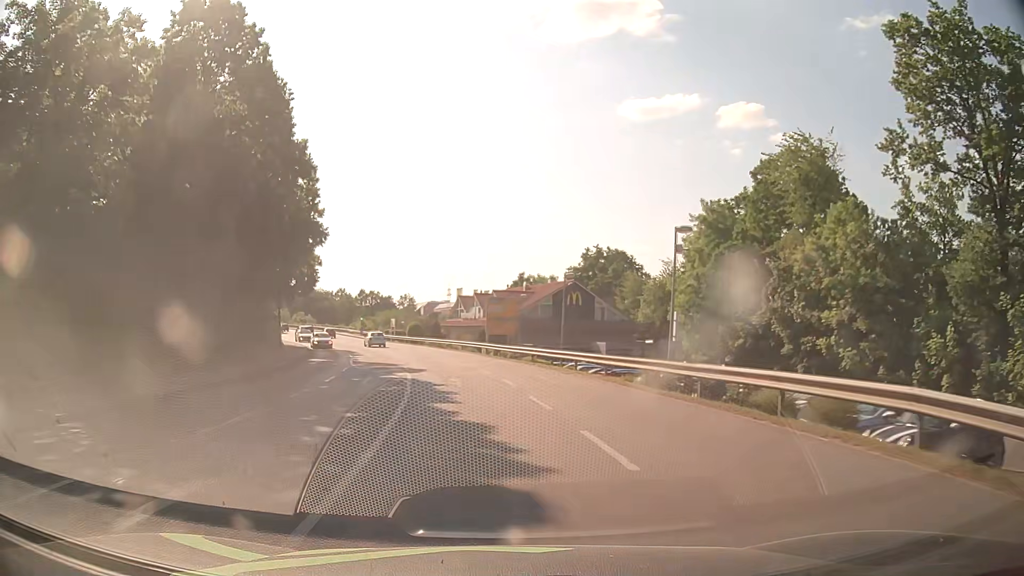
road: tertiary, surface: asphalt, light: Day
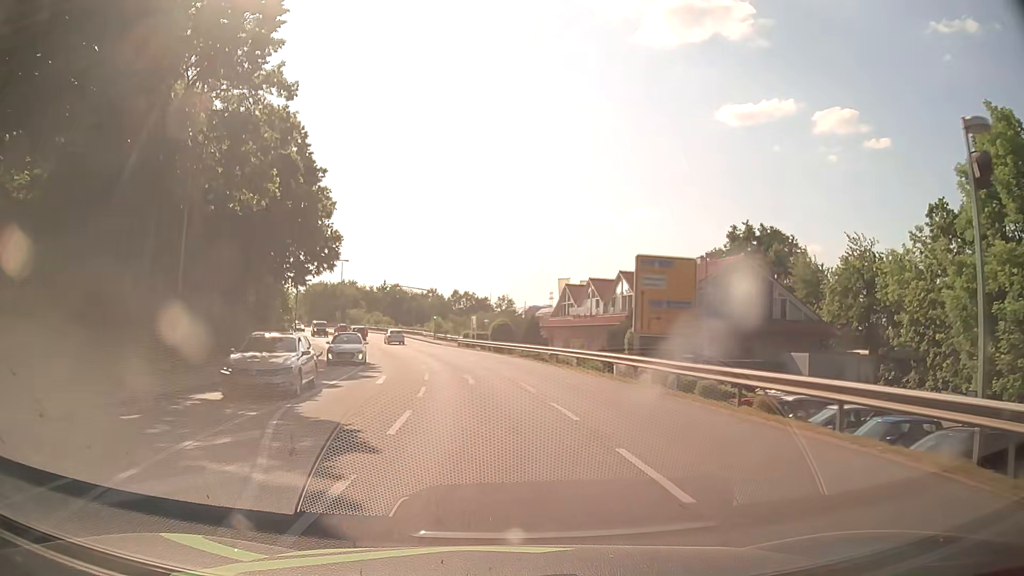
(-2.1, +25.1) m; -8°
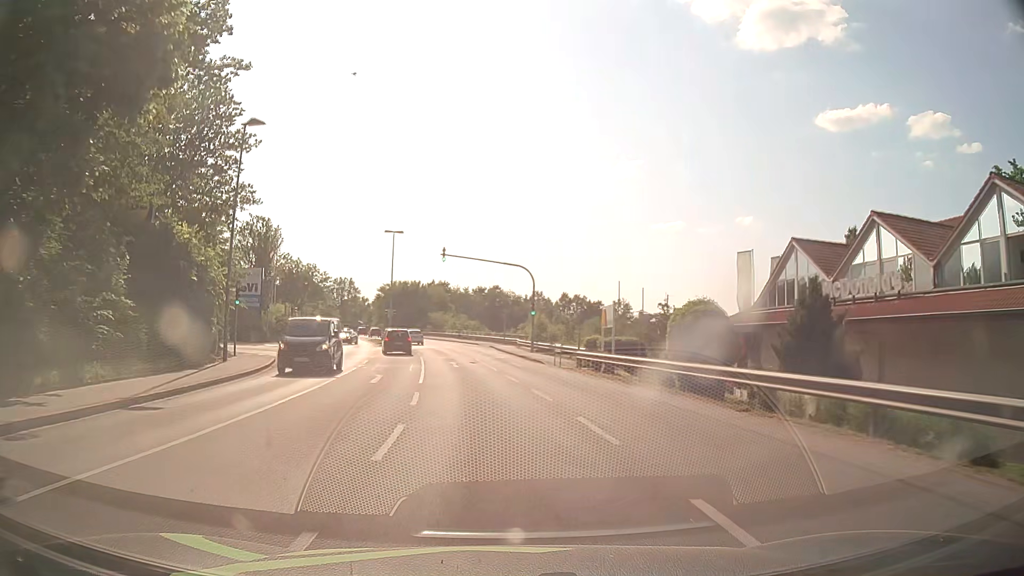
(-2.8, +31.9) m; -9°
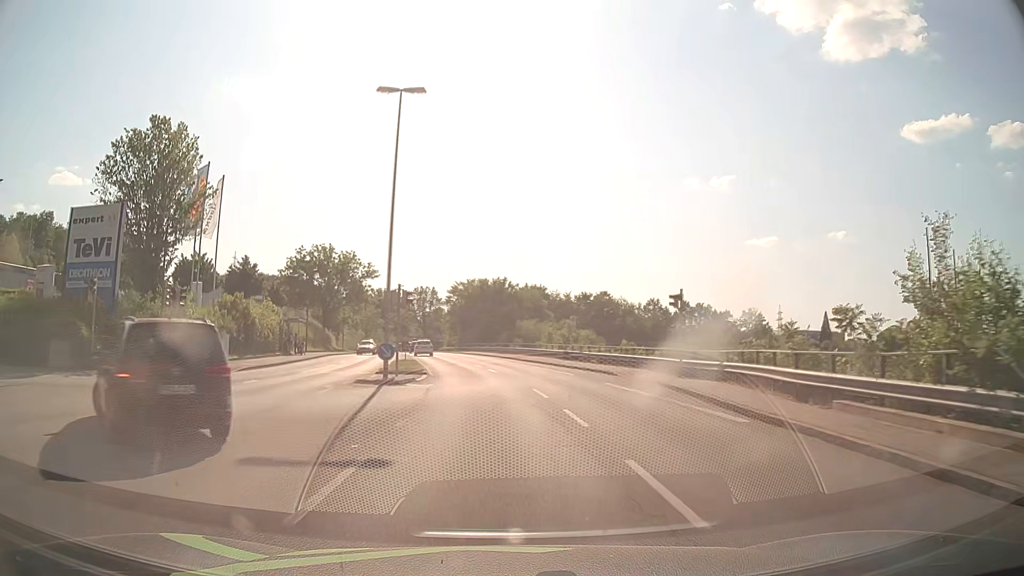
(-3.3, +38.6) m; -8°
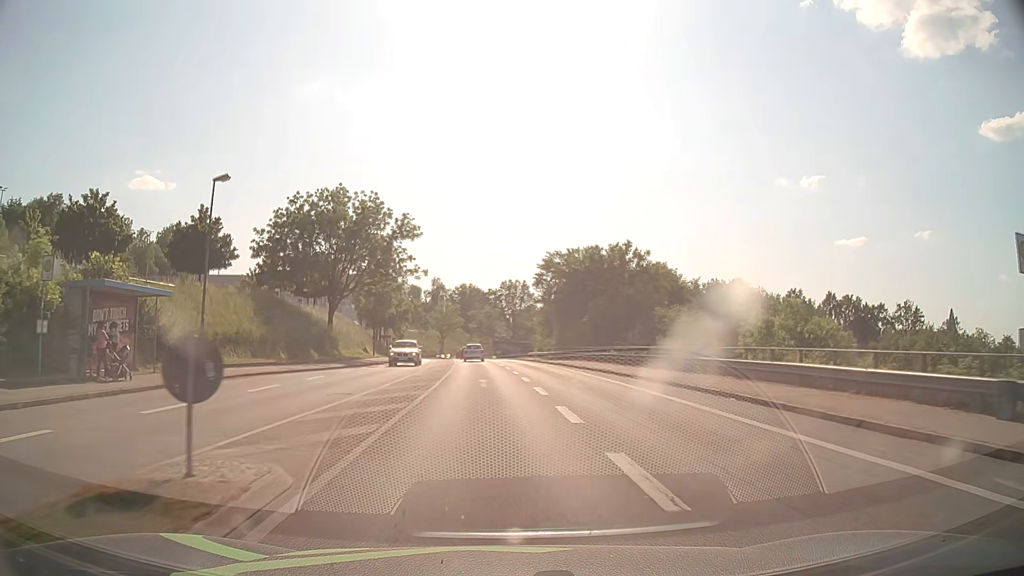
(-2.9, +37.2) m; -8°
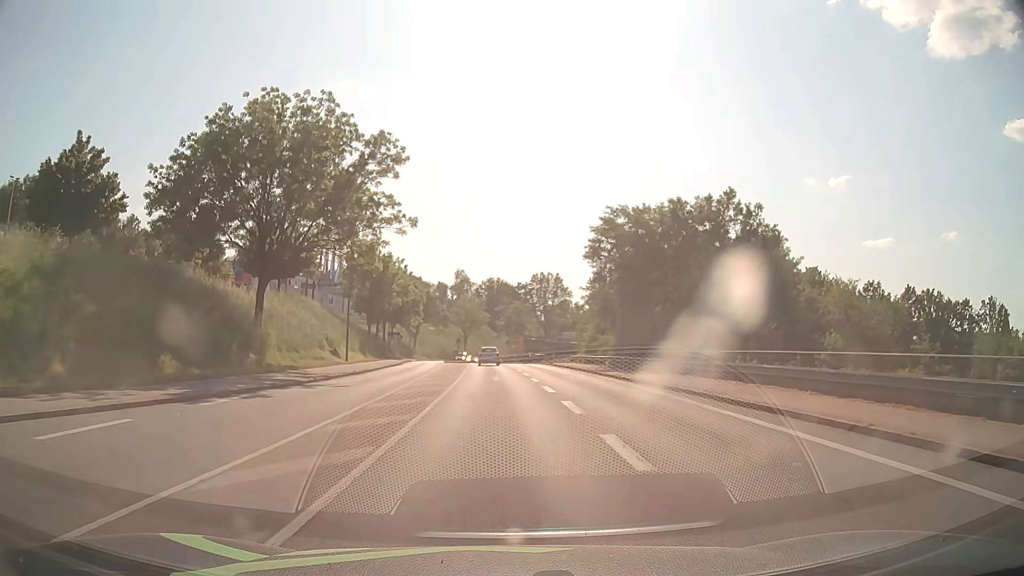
(-0.7, +22.3) m; -3°
